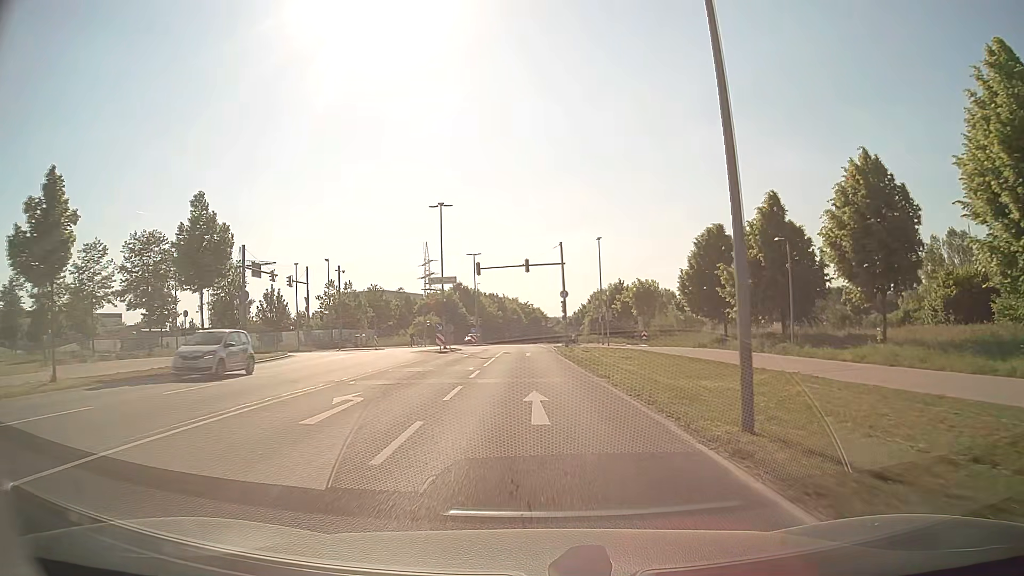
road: secondary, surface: asphalt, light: Day
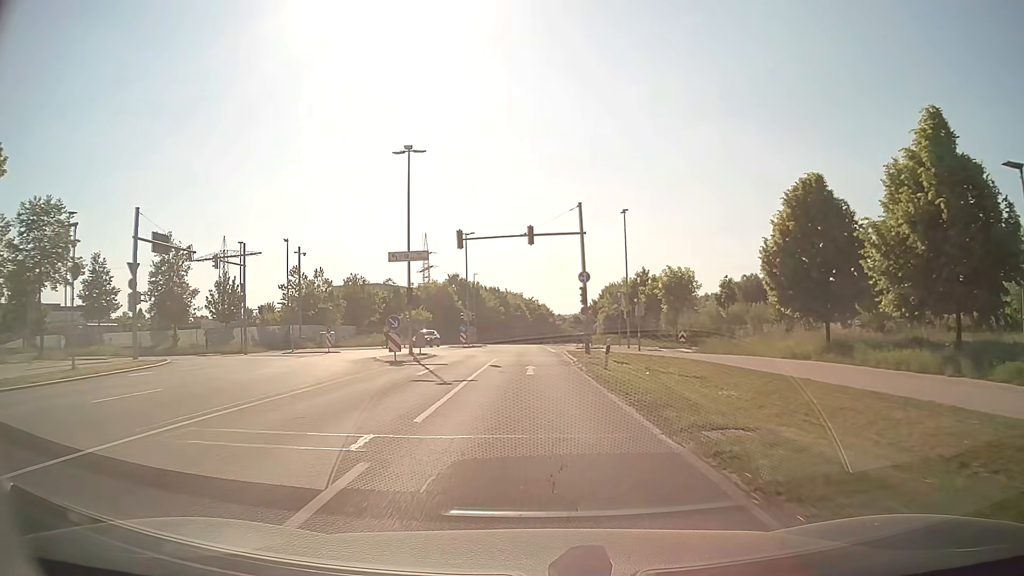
(-0.1, +14.9) m; -1°
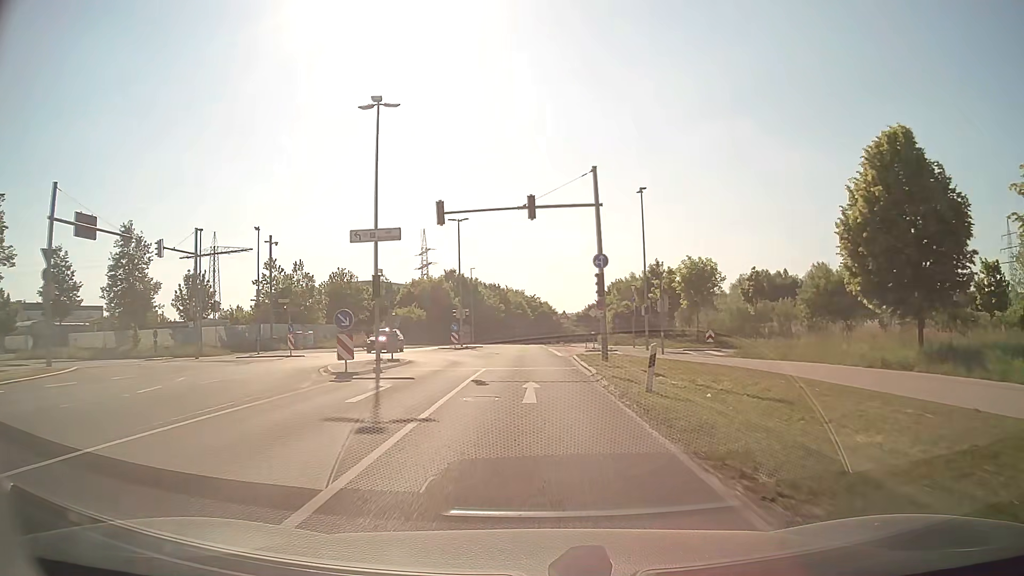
(0.0, +7.4) m; 0°
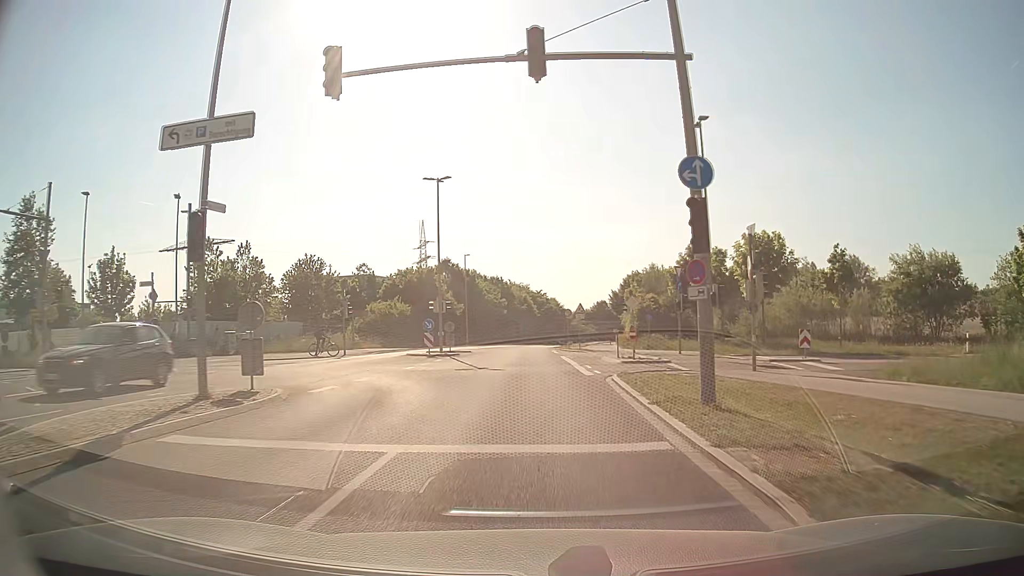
(-0.1, +14.7) m; 0°
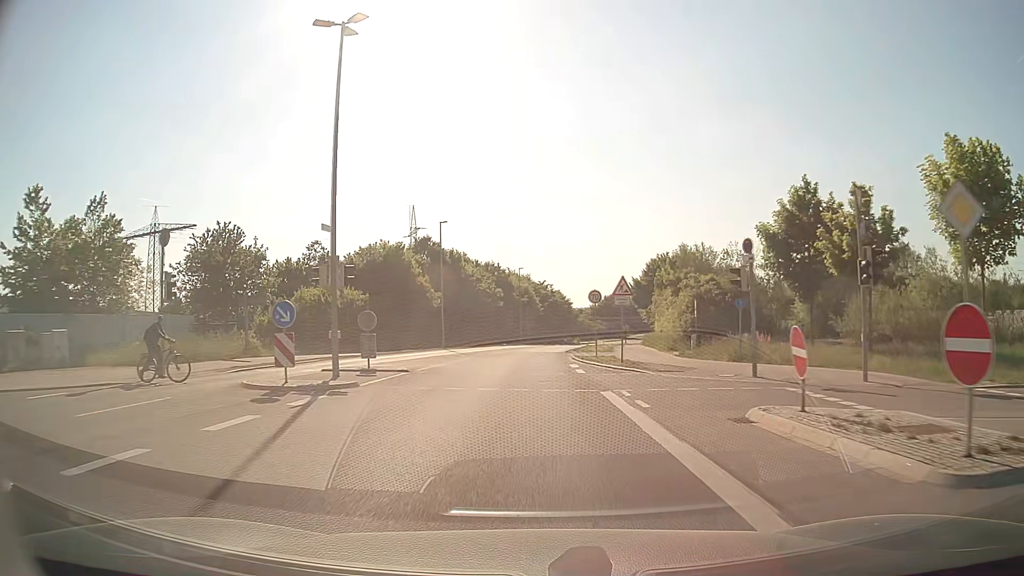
(-0.1, +21.3) m; -1°
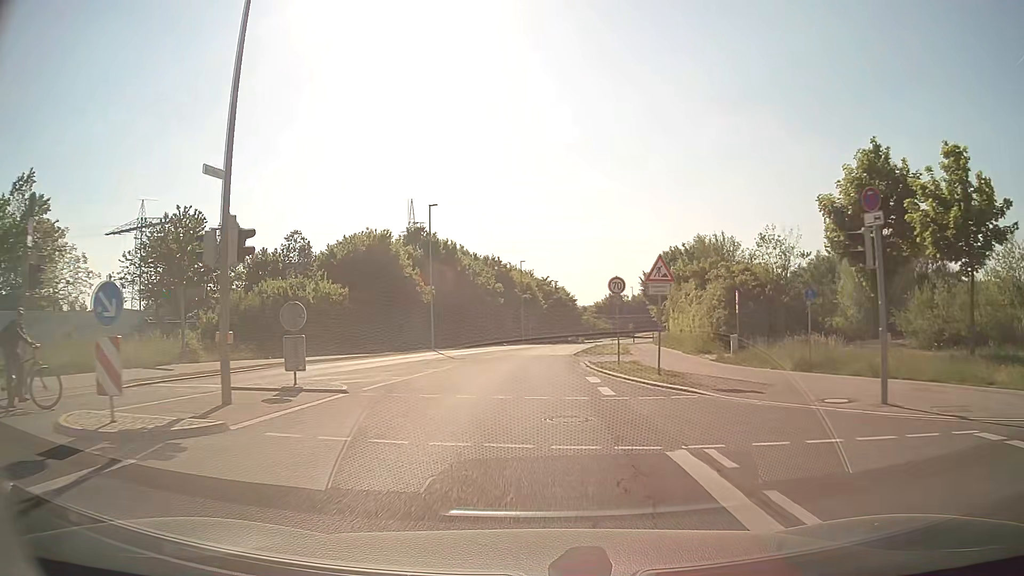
(0.0, +6.9) m; 0°
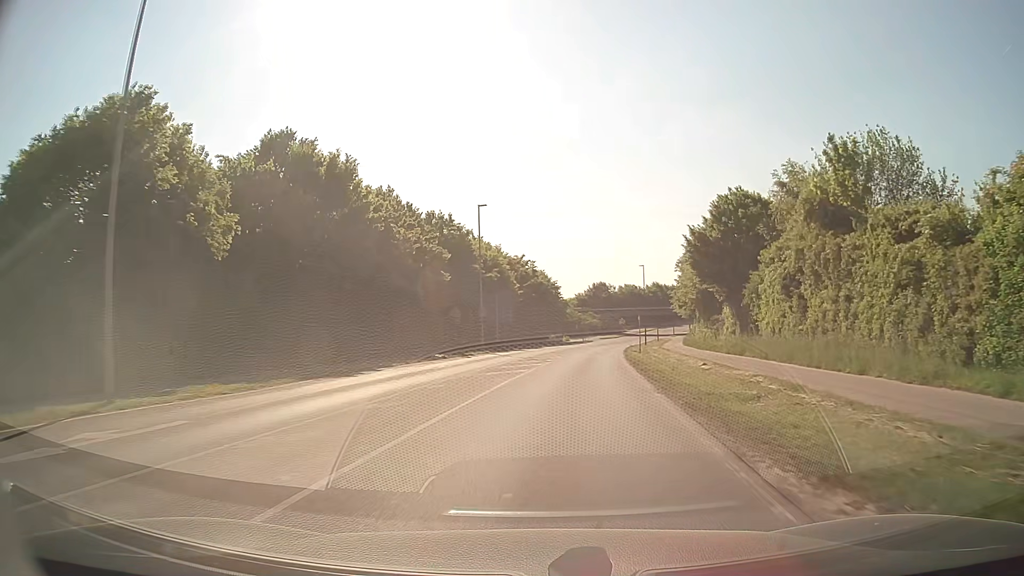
(+0.2, +36.0) m; +2°
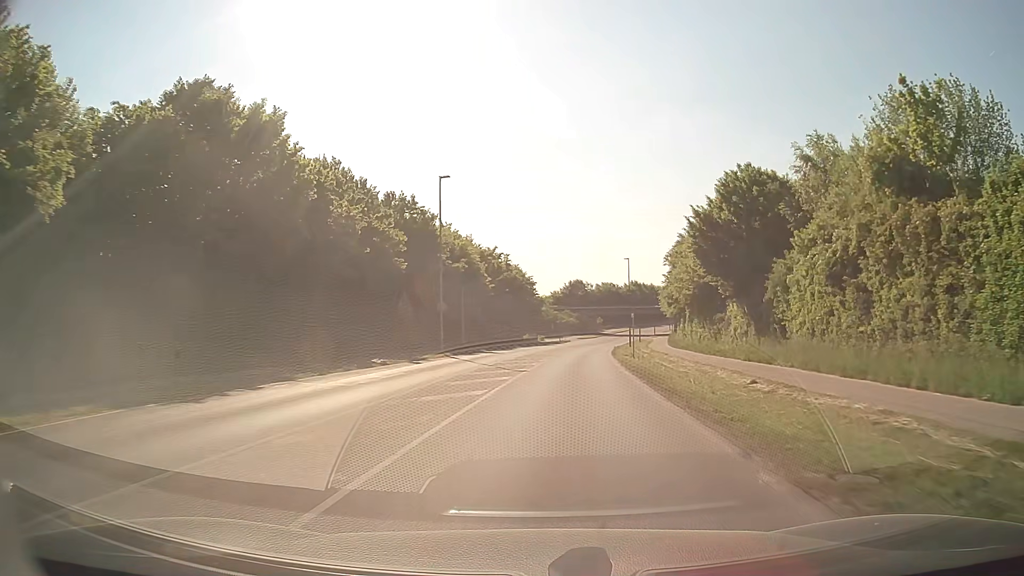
(+0.2, +8.4) m; +2°
(0, +10) (+1, +20) (+2, +30) (+3, +40) (+4, +50) (+5, +60) (+7, +70) (+8, +80) (+10, +89) (+11, +99) m
